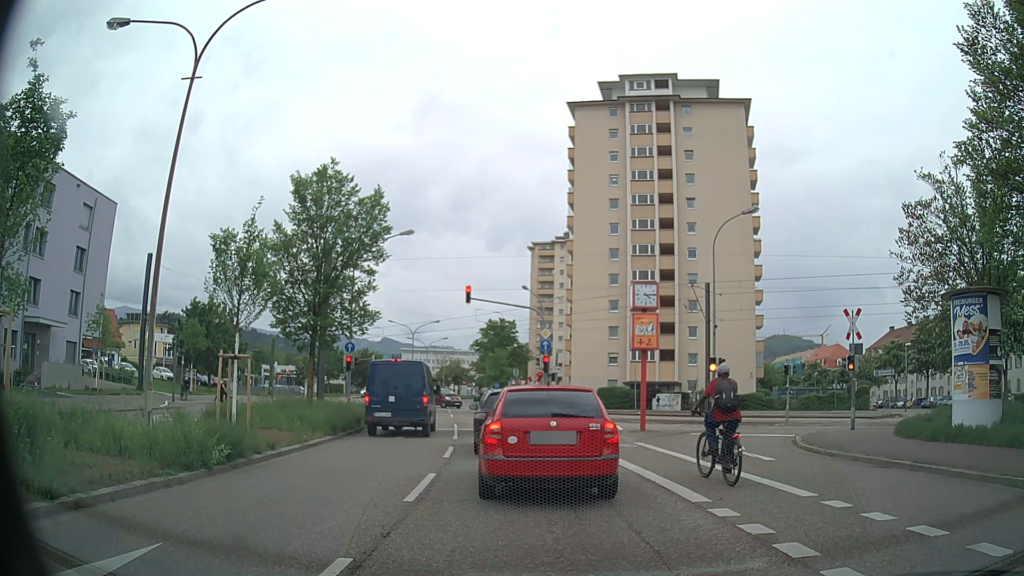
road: secondary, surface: asphalt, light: Day
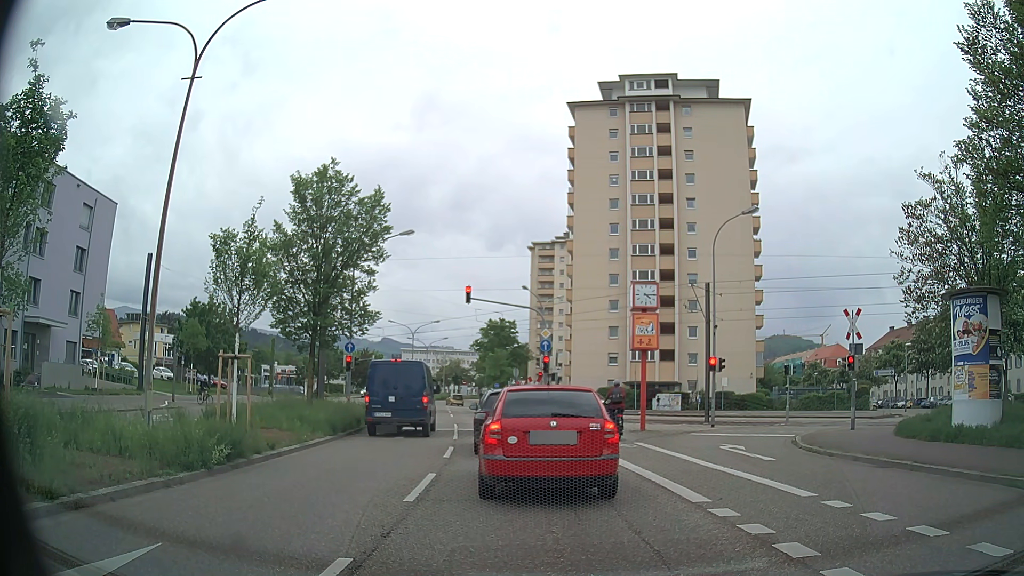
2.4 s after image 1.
(0.0, 0.0) m; 0°
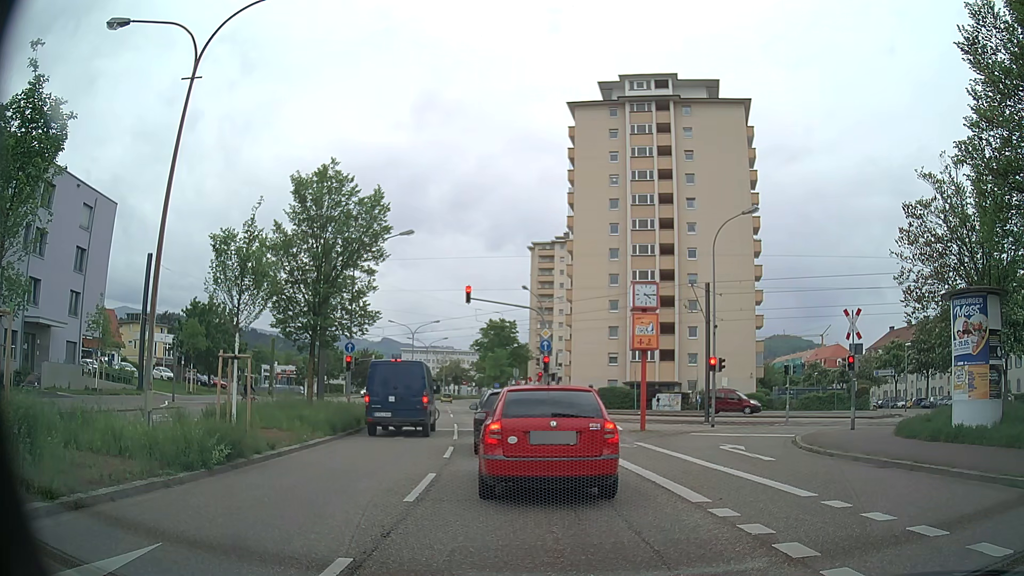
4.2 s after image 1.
(0.0, 0.0) m; 0°
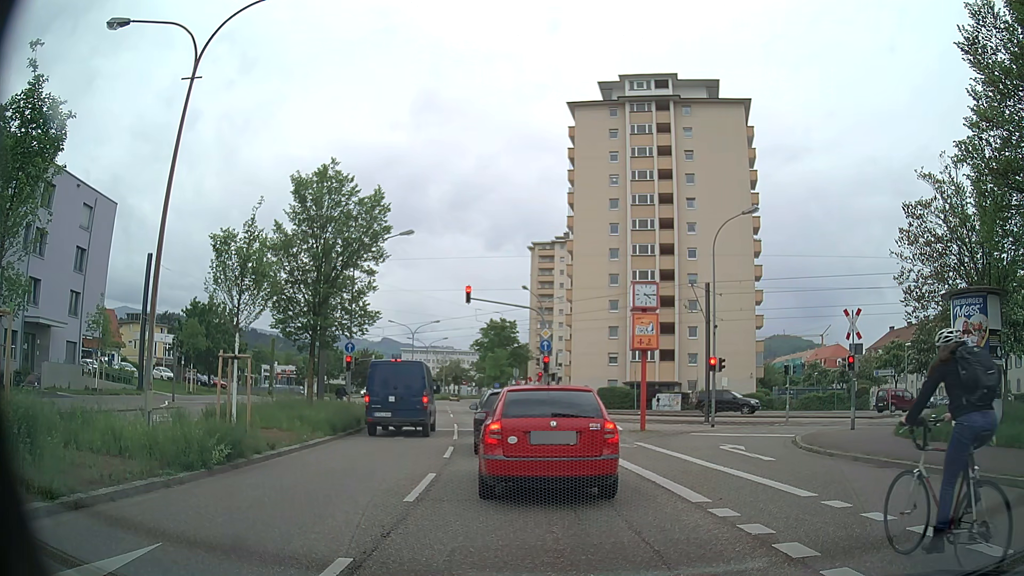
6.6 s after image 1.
(0.0, 0.0) m; 0°
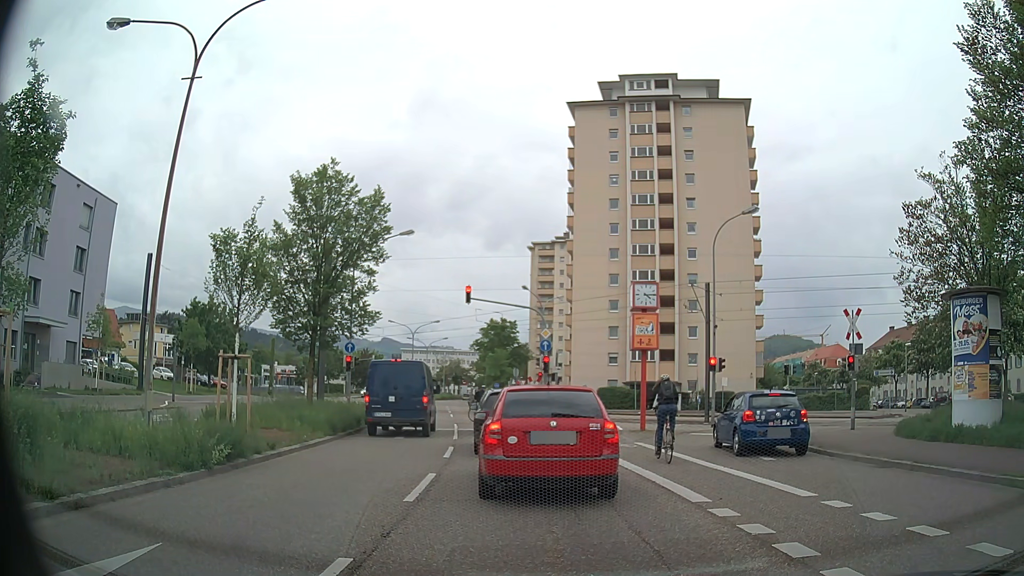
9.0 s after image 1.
(0.0, 0.0) m; 0°
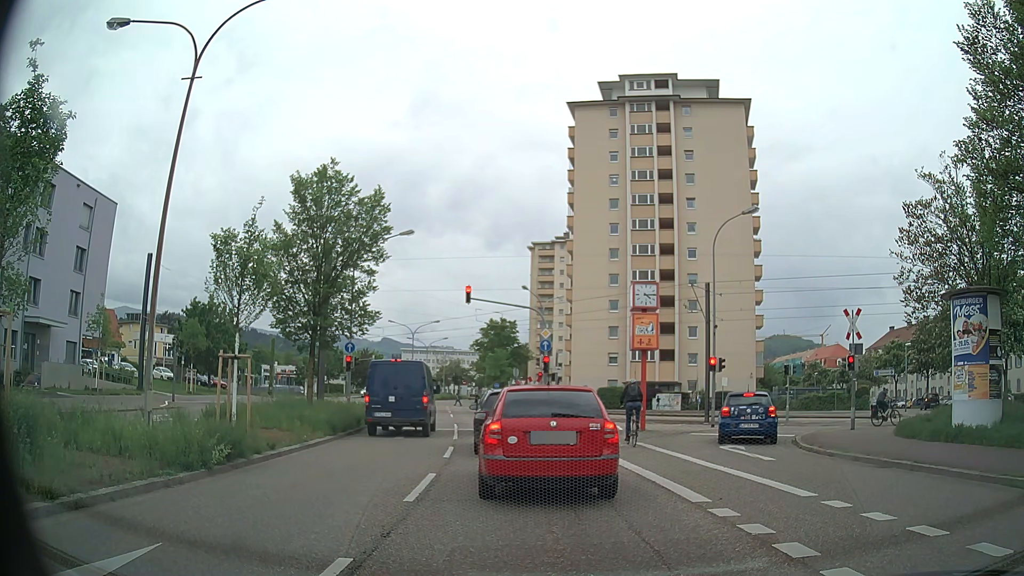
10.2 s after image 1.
(0.0, 0.0) m; 0°
(0, +10) (-1, +20) (-2, +30) (-3, +40) (-5, +50) (-6, +60) (-8, +69) (-9, +79) (-11, +89) (-12, +99) m
